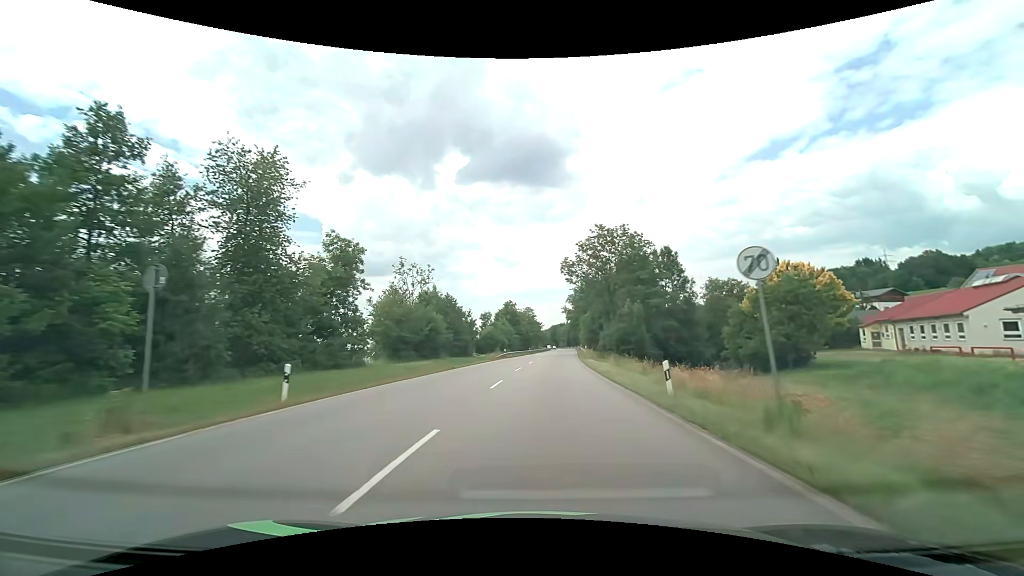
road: primary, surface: asphalt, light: Day
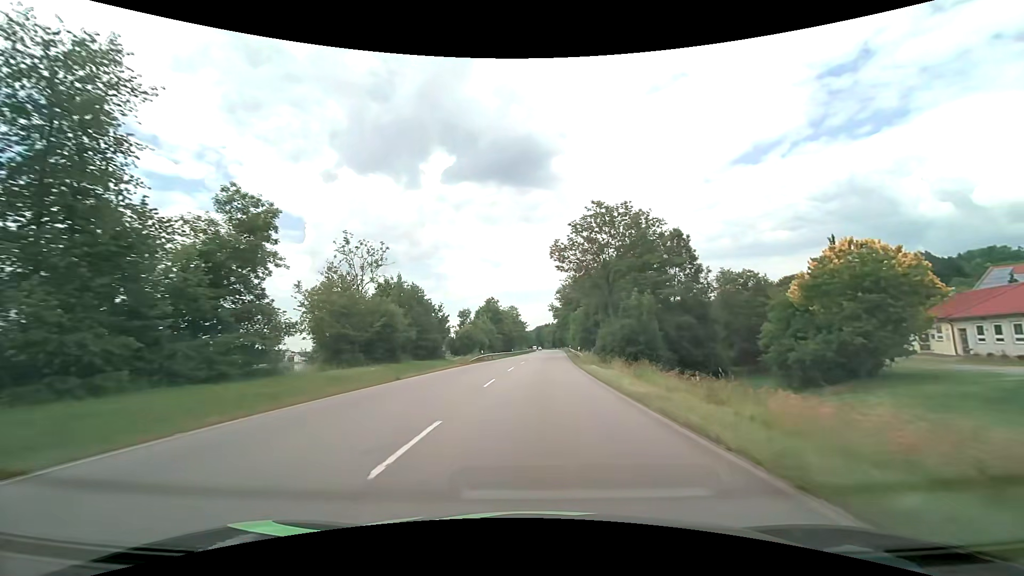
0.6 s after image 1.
(+0.2, +10.7) m; +2°
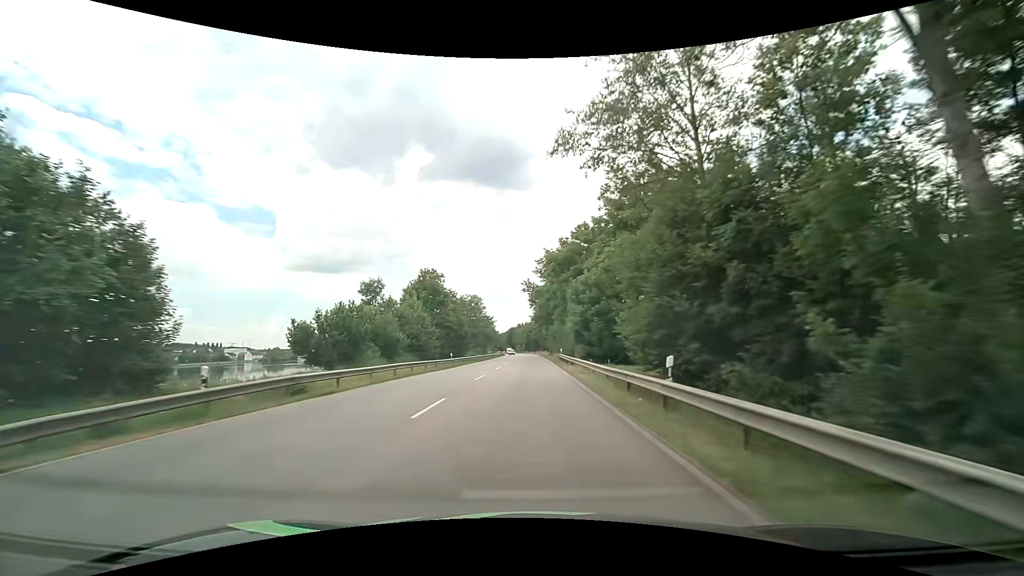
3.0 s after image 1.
(+1.5, +43.3) m; +3°
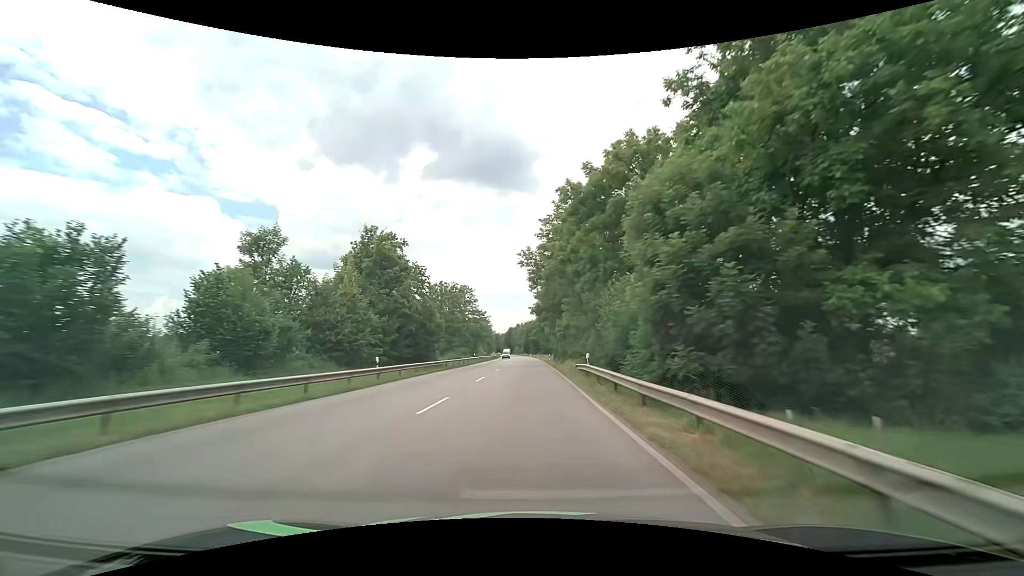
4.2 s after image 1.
(+0.1, +22.8) m; +1°
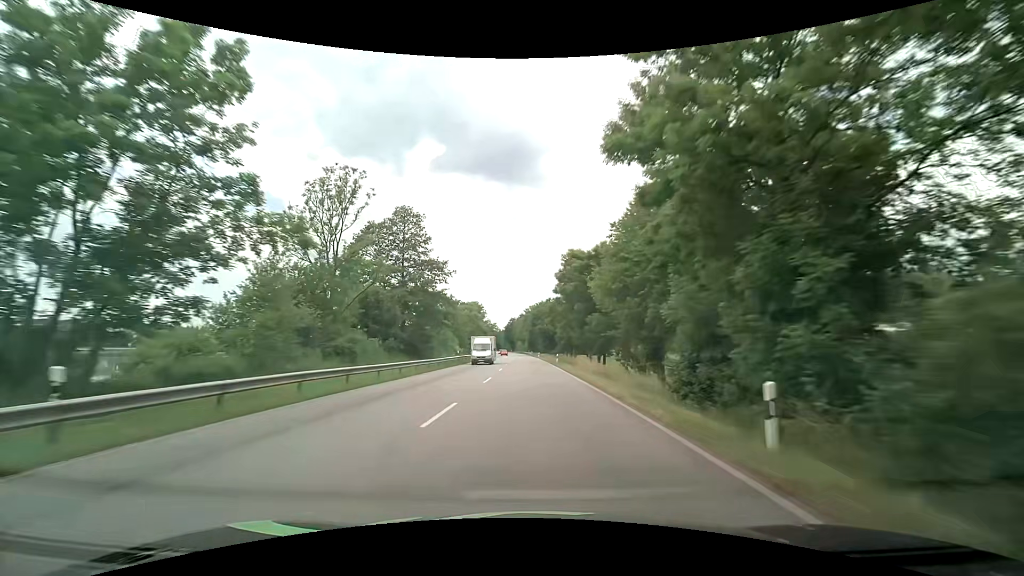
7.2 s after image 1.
(-1.0, +62.4) m; -1°
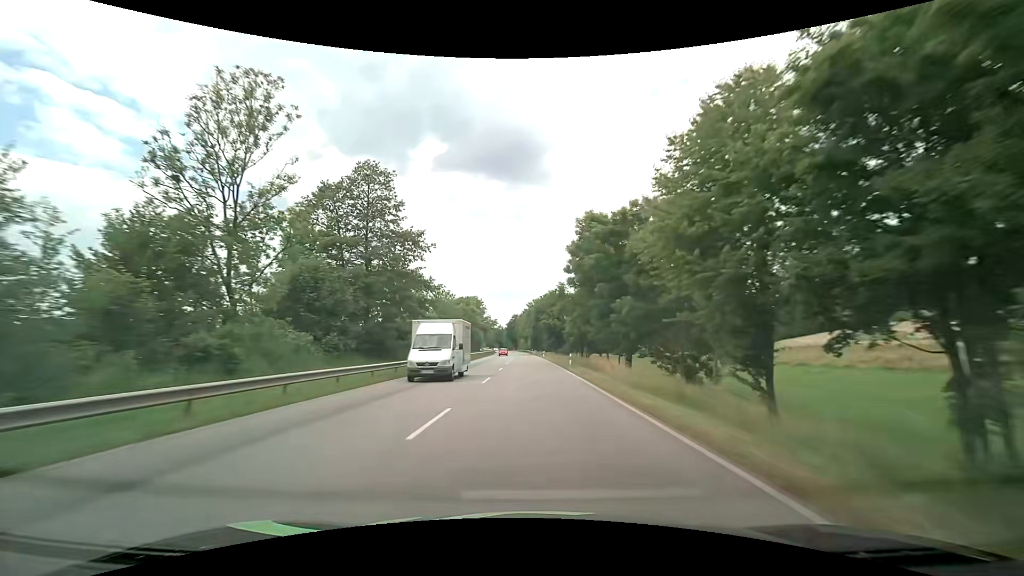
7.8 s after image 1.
(0.0, +13.3) m; -1°
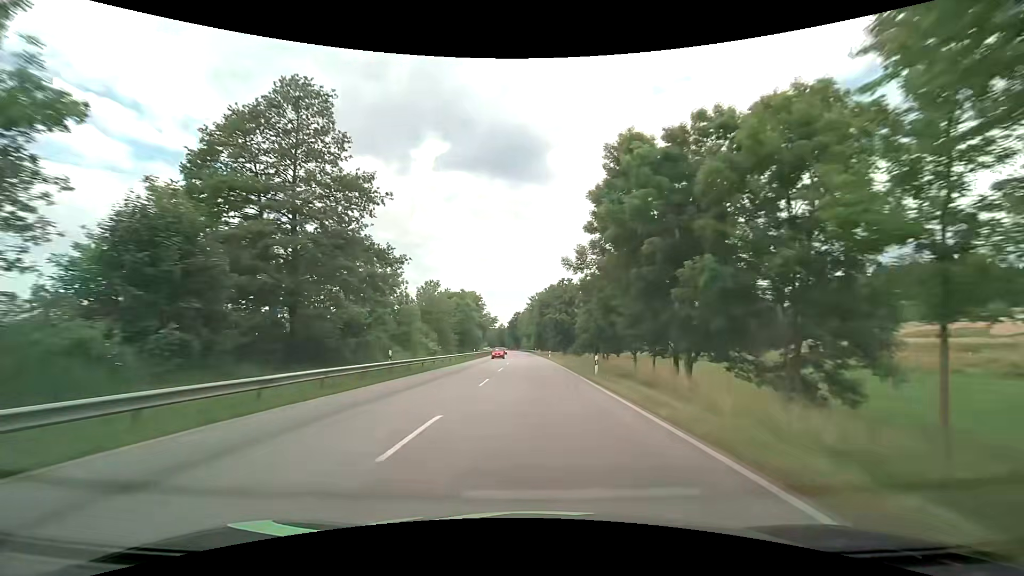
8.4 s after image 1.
(0.0, +13.6) m; 0°
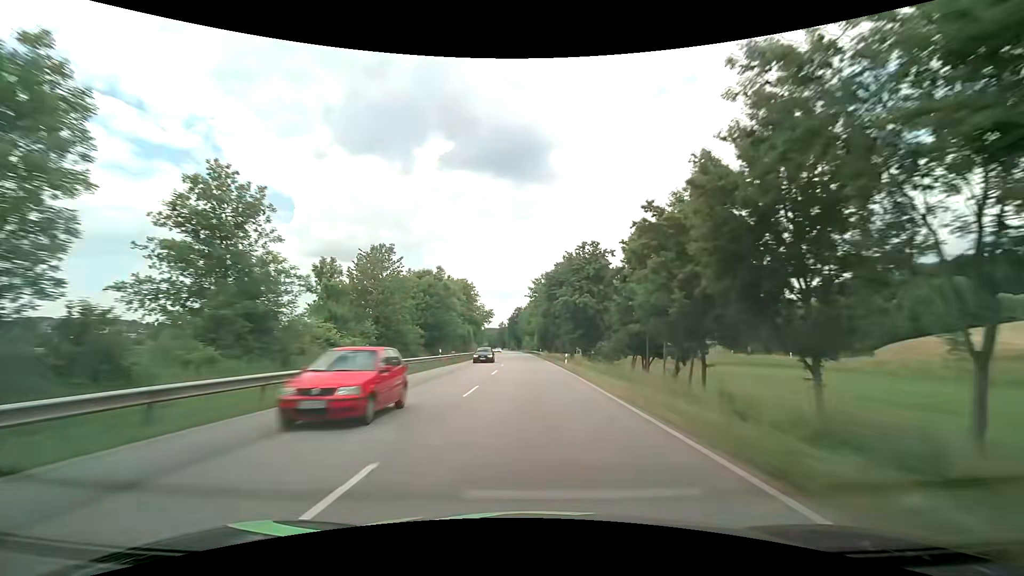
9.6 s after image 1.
(-0.1, +27.9) m; 0°
(0, +10) (0, +20) (0, +30) (0, +40) (0, +50) (-1, +60) (-1, +70) (-1, +80) (-2, +90) (-2, +100) m
